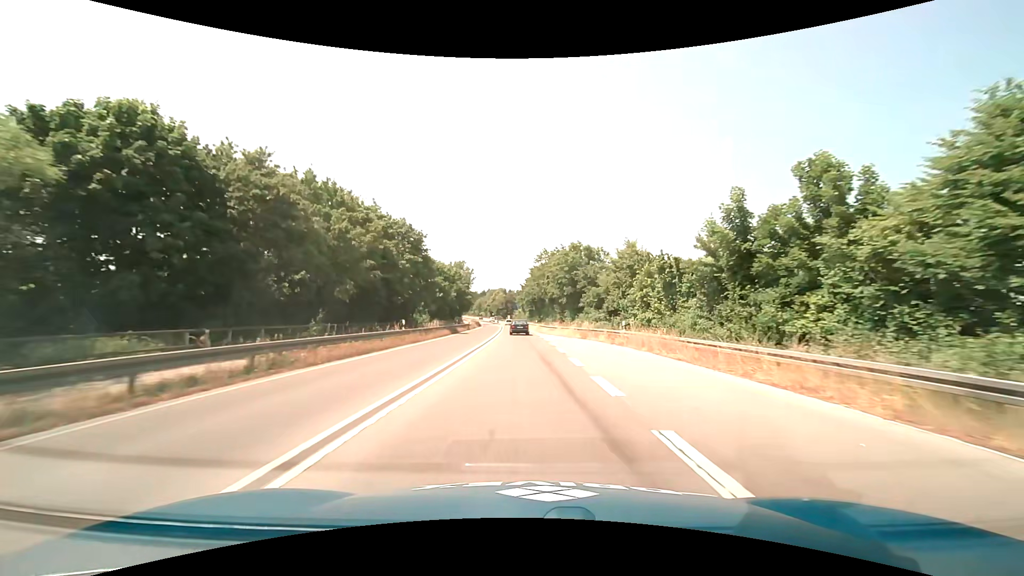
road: trunk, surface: asphalt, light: Day
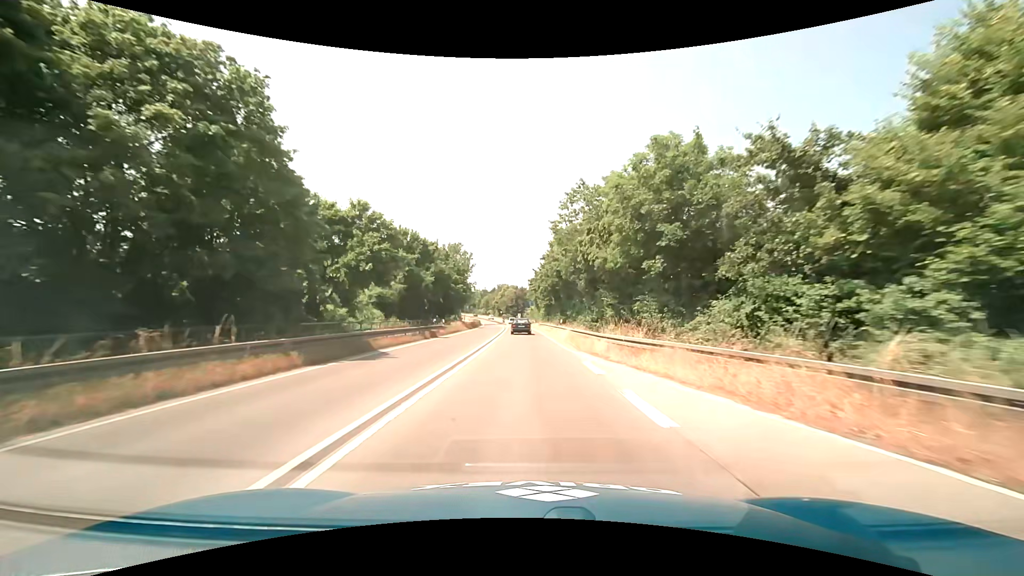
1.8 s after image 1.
(-0.6, +32.4) m; -2°
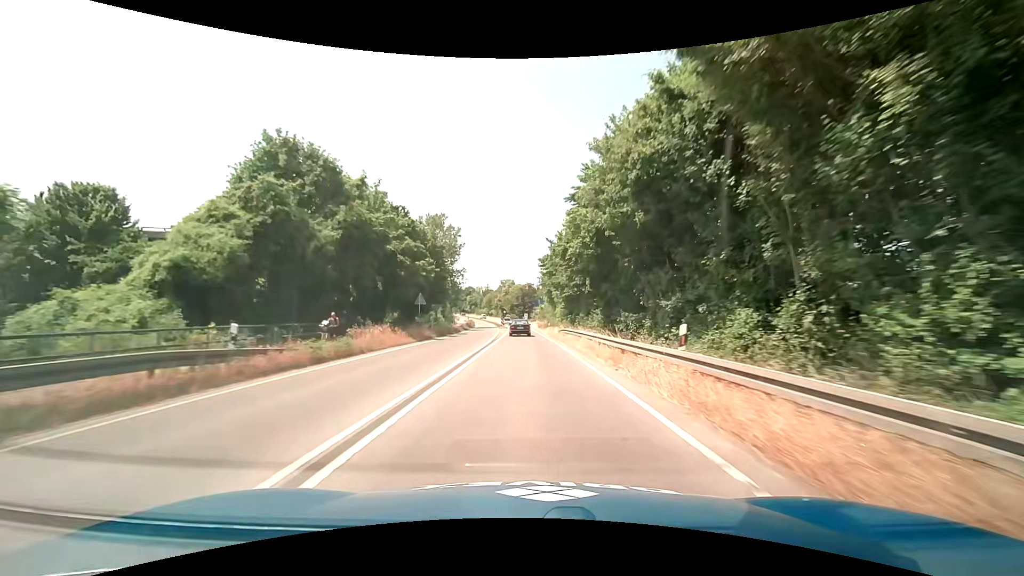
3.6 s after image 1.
(-0.2, +32.0) m; -1°
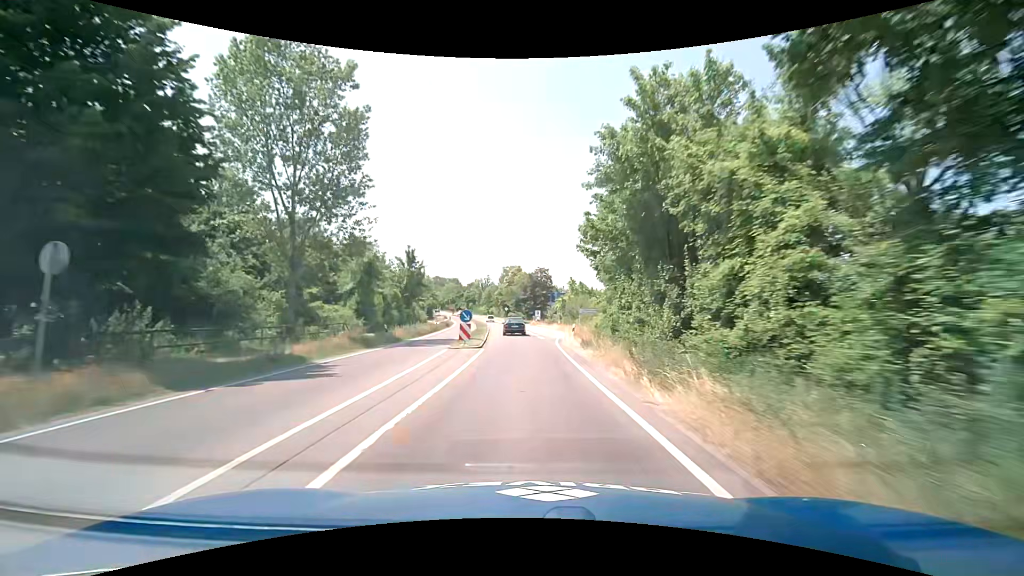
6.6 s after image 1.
(+0.2, +51.9) m; 0°
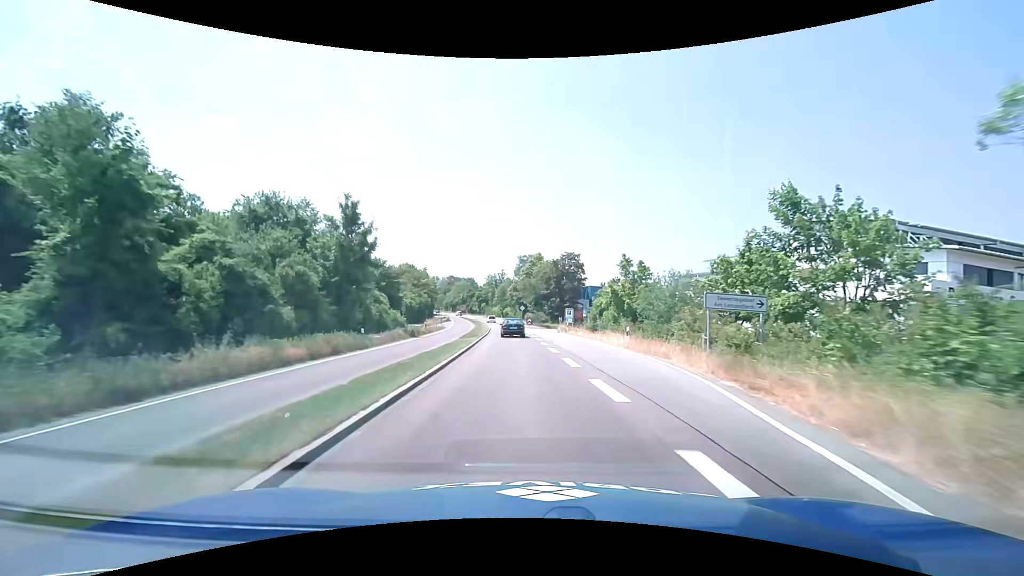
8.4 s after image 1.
(-0.6, +30.7) m; -3°
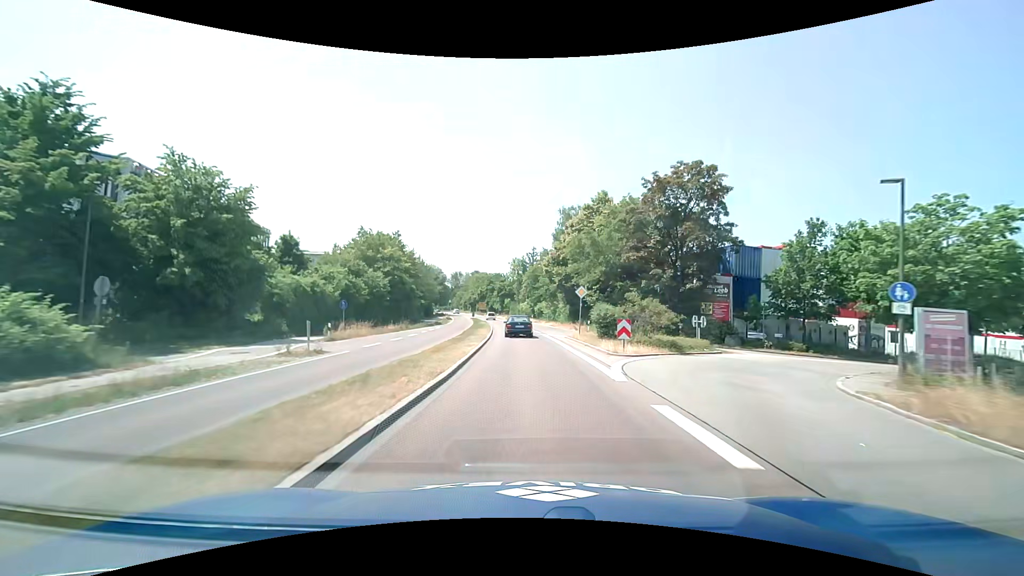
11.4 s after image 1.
(-2.0, +51.0) m; -4°
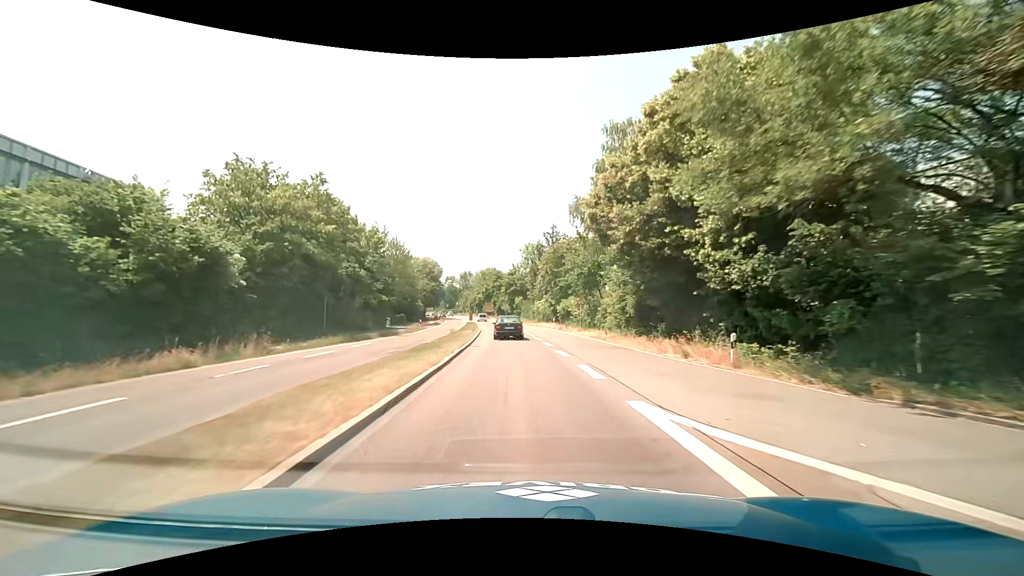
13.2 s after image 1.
(-0.4, +29.3) m; -2°
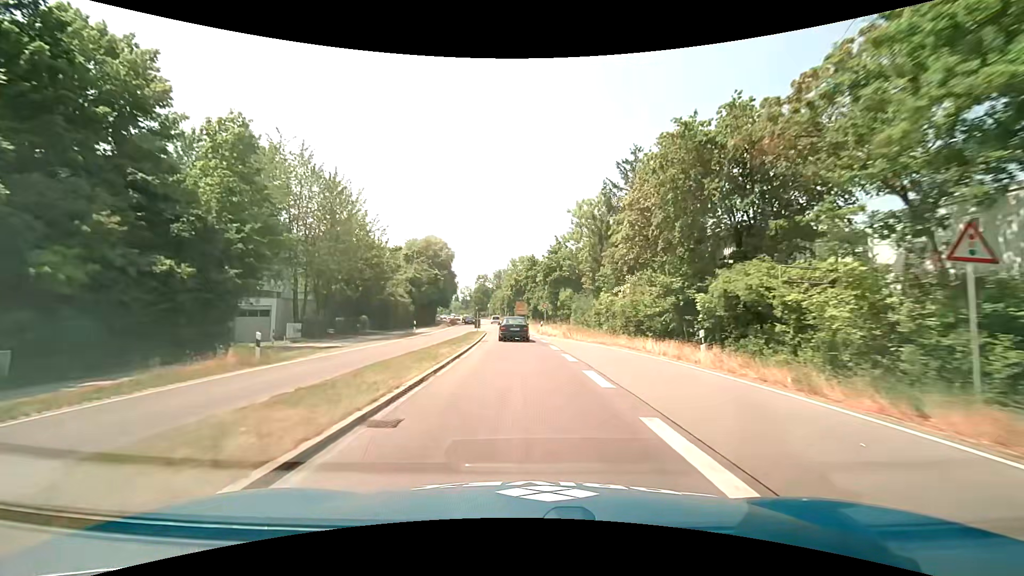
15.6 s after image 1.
(-1.4, +37.1) m; -5°
(0, +10) (0, +20) (-1, +30) (-1, +40) (-2, +50) (-2, +60) (-3, +70) (-4, +80) (-5, +90) (-6, +100) m
